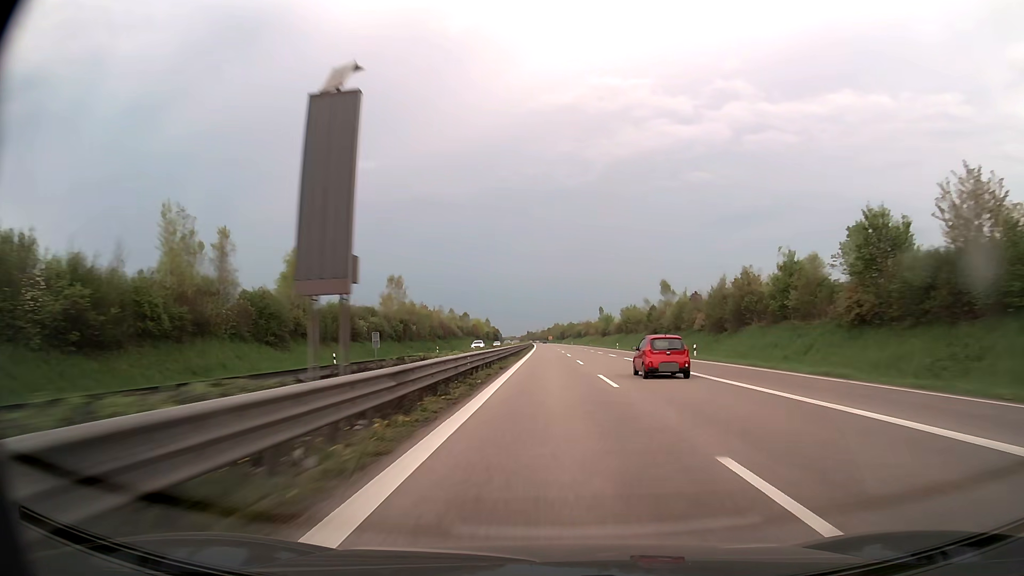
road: trunk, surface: asphalt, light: Day
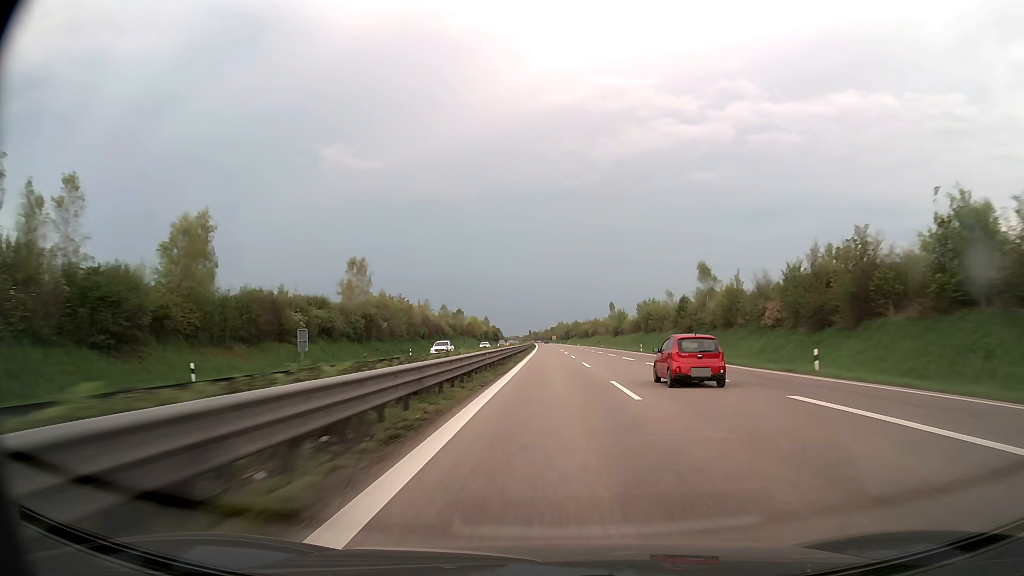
(0.0, +21.9) m; 0°
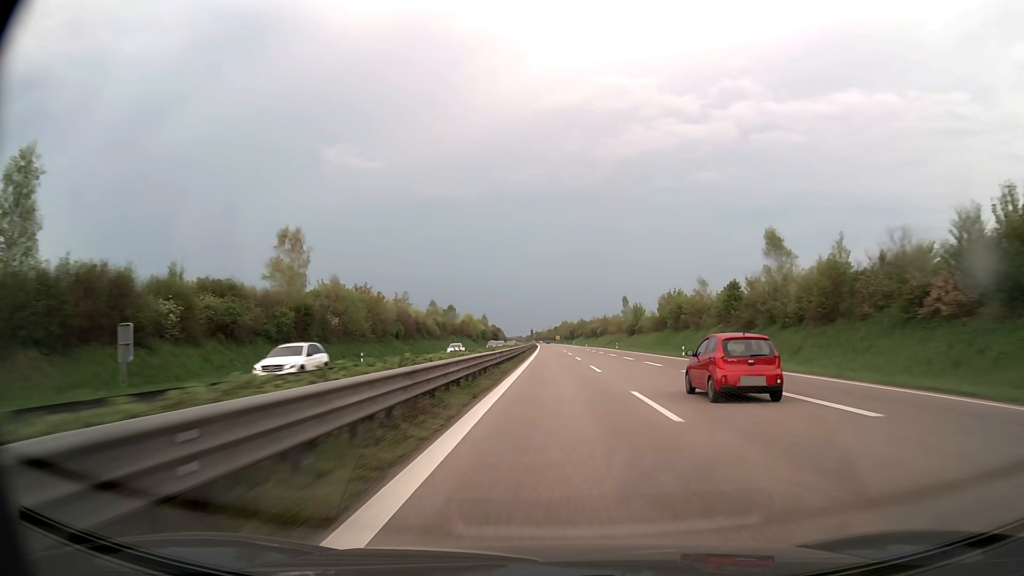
(0.0, +22.1) m; 0°
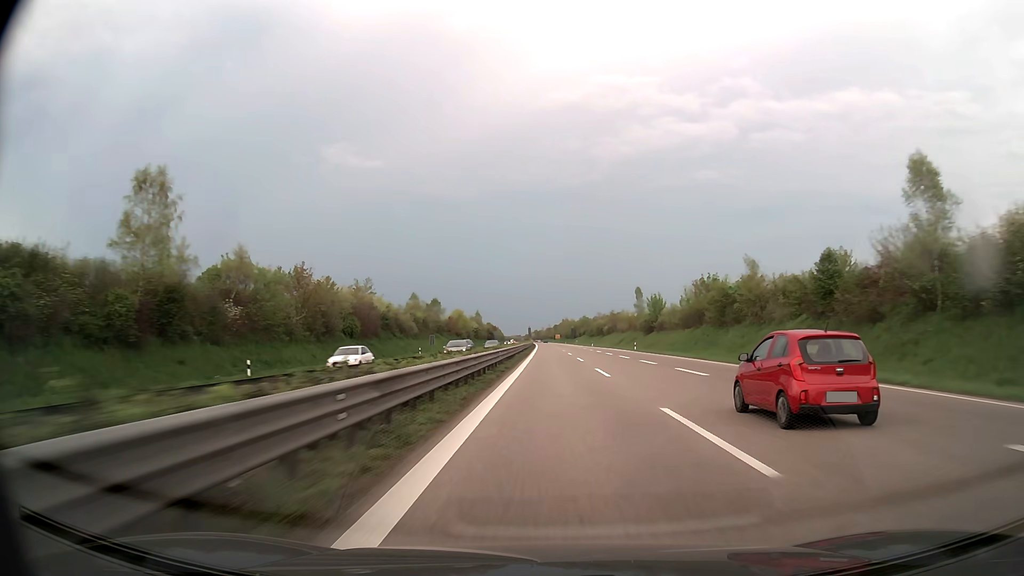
(0.0, +22.3) m; 0°
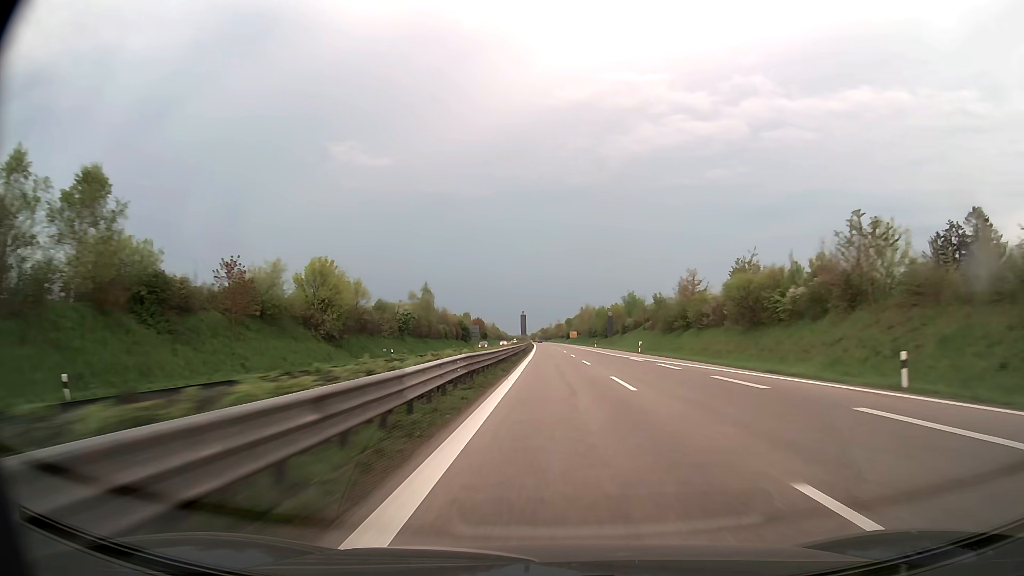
(-0.5, +114.5) m; -1°
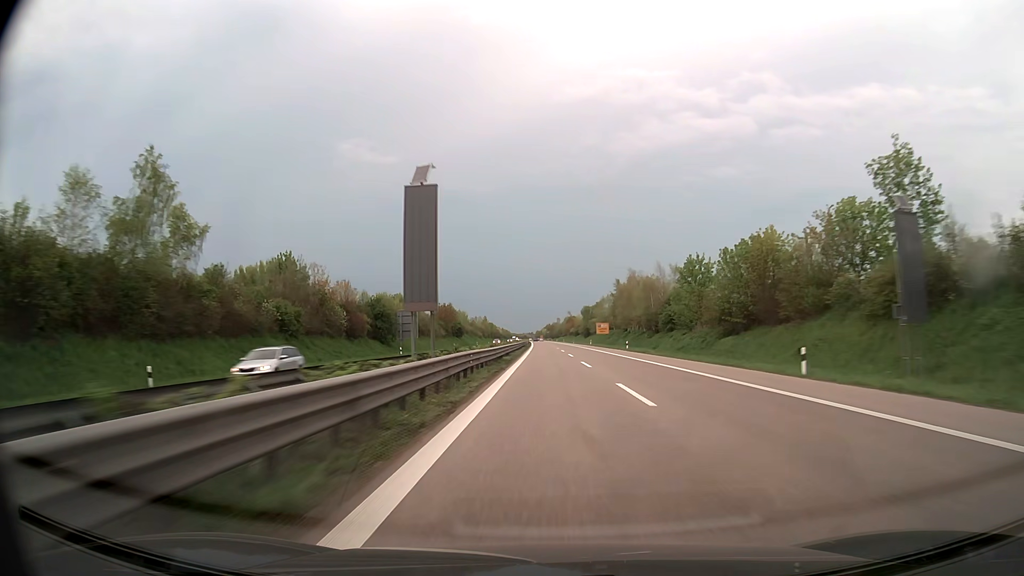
(-0.5, +93.7) m; 0°
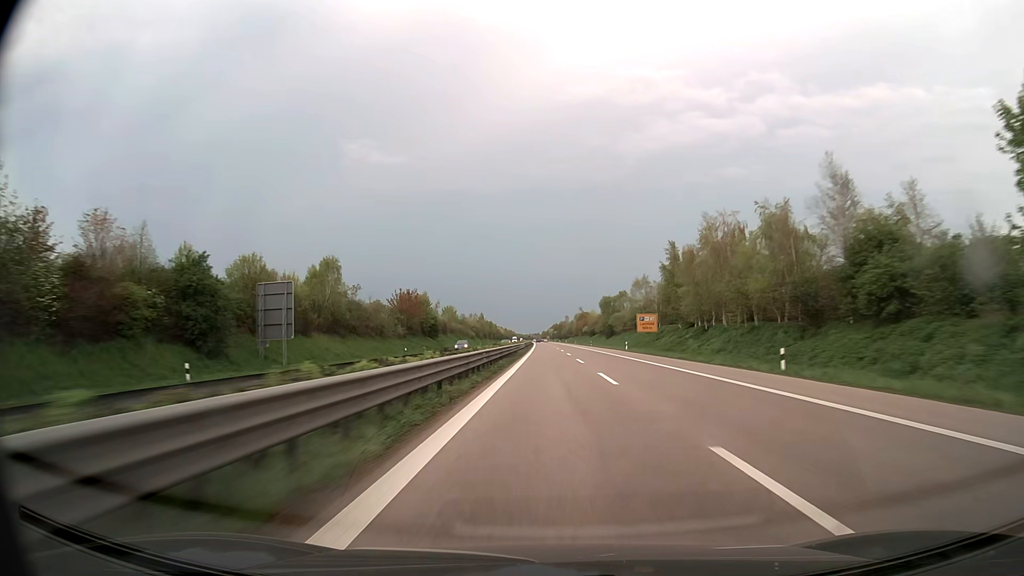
(-0.2, +47.2) m; -1°
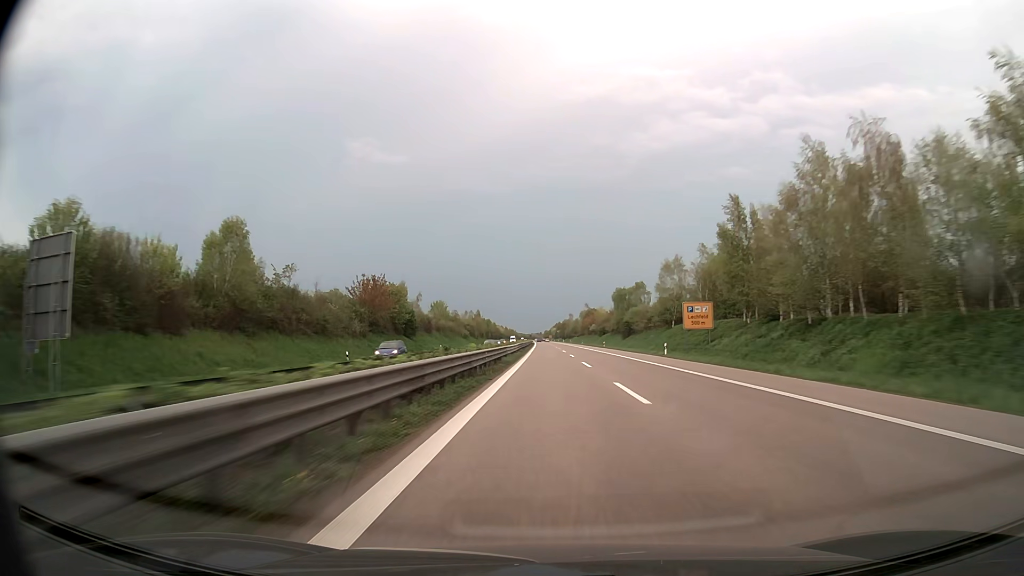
(-0.1, +23.7) m; 0°
(0, +10) (0, +20) (0, +30) (0, +40) (0, +50) (0, +60) (0, +70) (0, +80) (0, +90) (-1, +100) m
